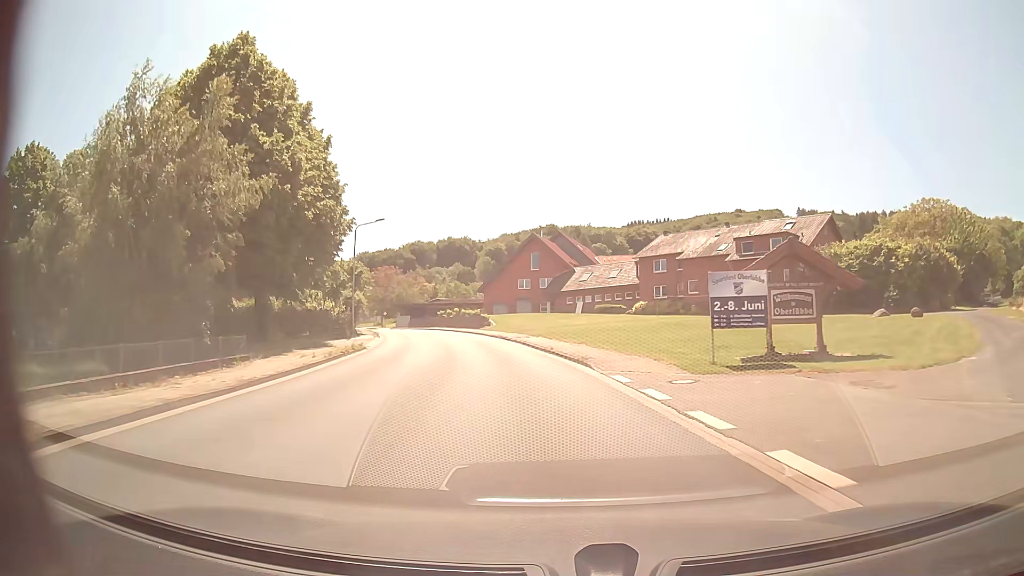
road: tertiary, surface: asphalt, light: Day
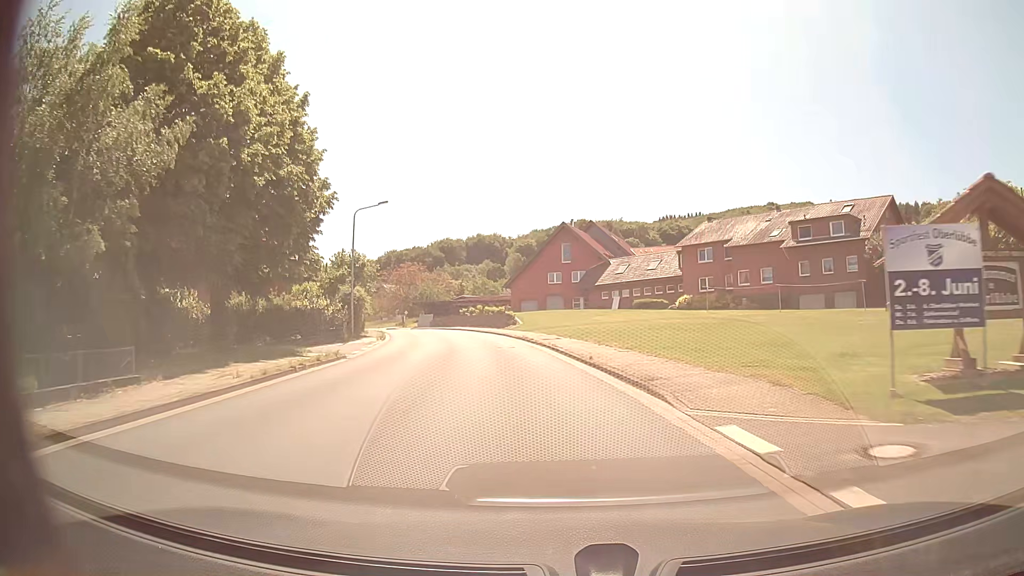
(-0.2, +7.7) m; -3°
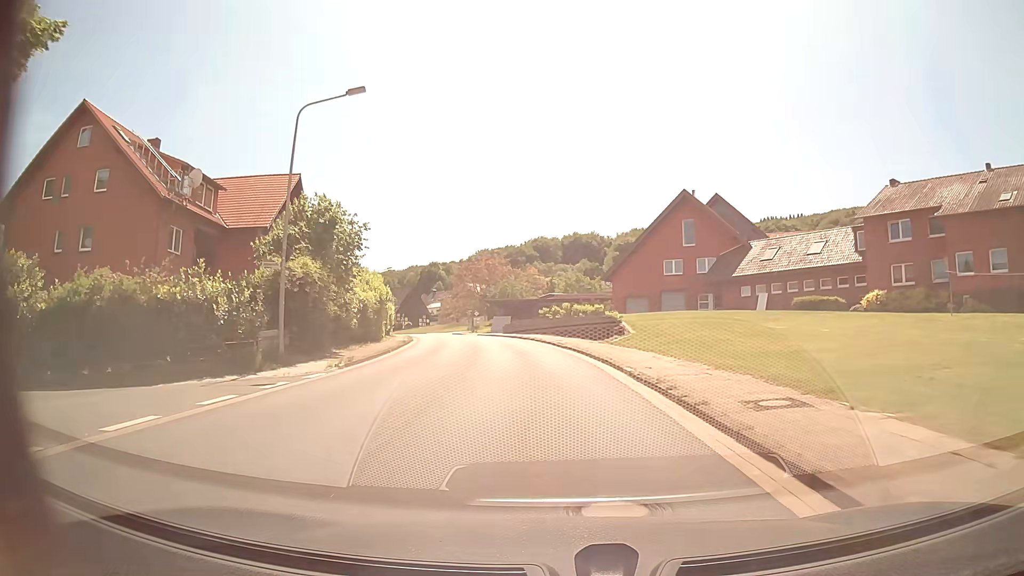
(-1.7, +23.2) m; -8°
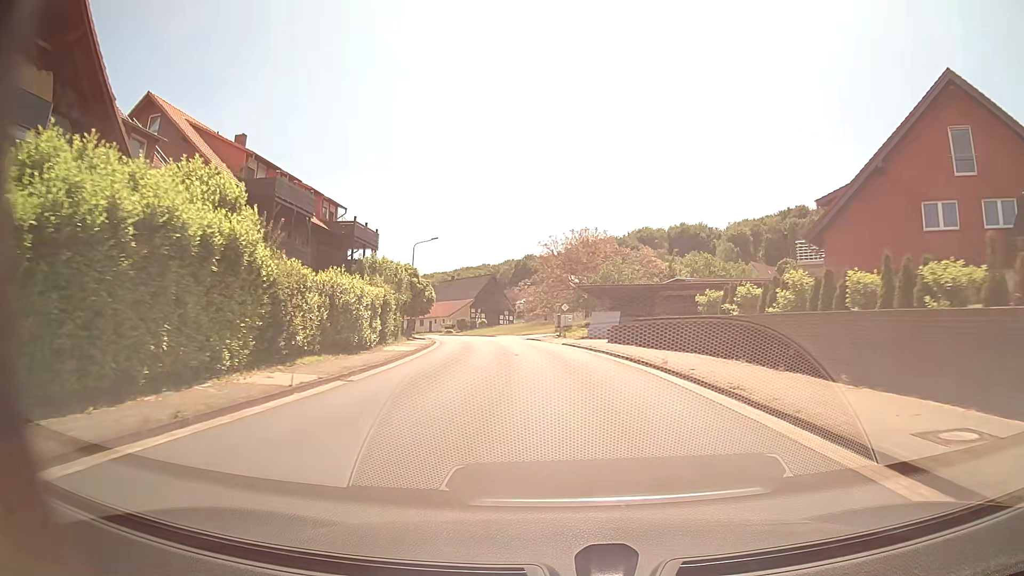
(-2.6, +30.9) m; -8°
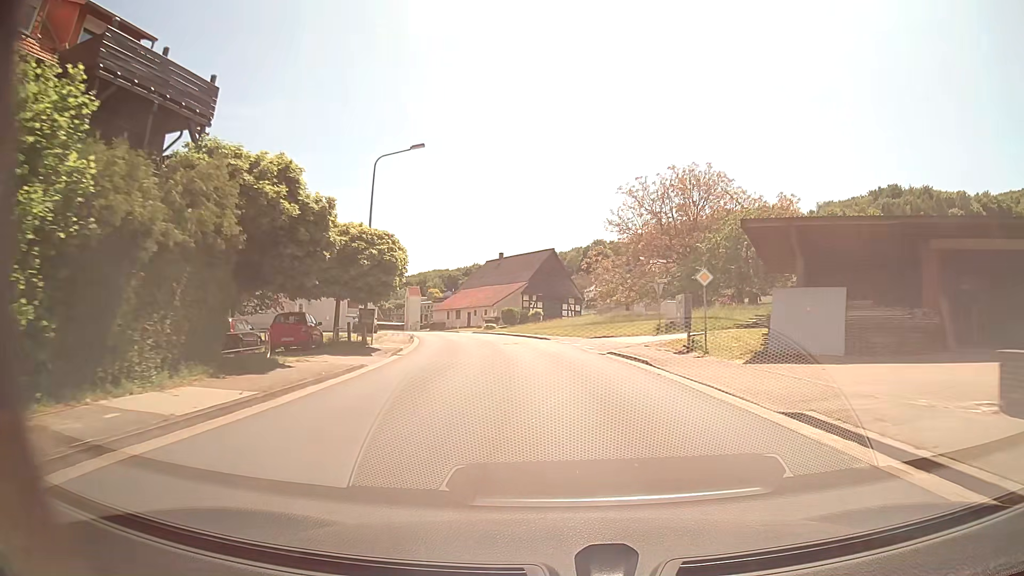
(-1.9, +31.2) m; -6°
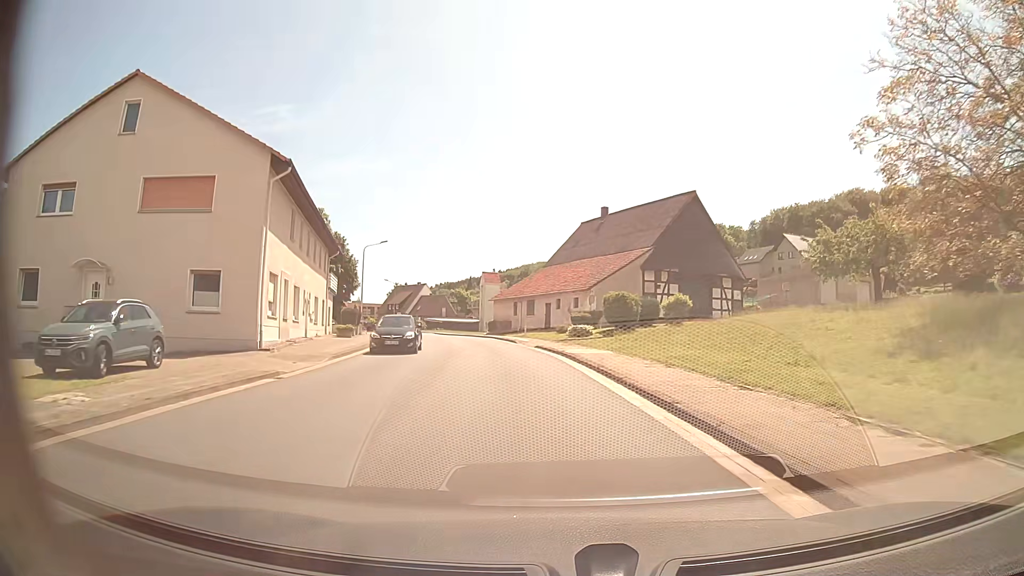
(-2.6, +39.2) m; -9°
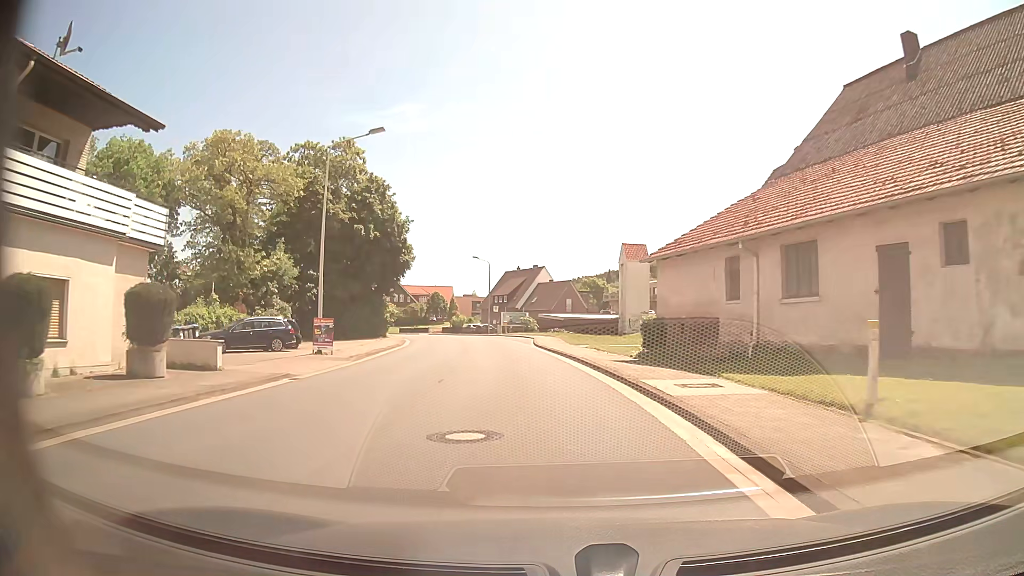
(-4.3, +39.0) m; -12°
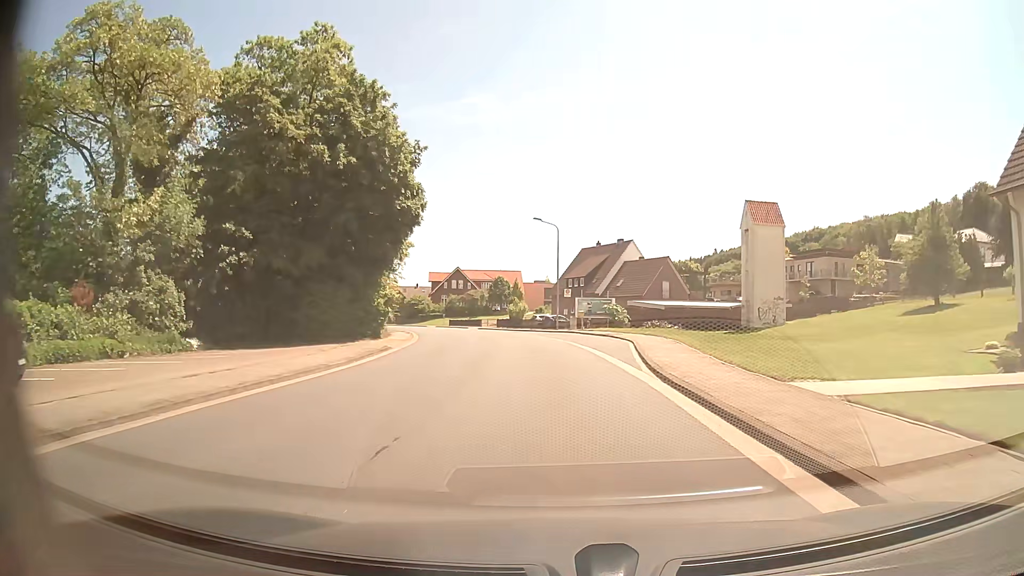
(-1.5, +23.6) m; -7°
(0, +10) (0, +20) (-1, +30) (-2, +40) (-4, +50) (-7, +59) (-10, +69) (-13, +78) (-17, +88) (-20, +97) m
